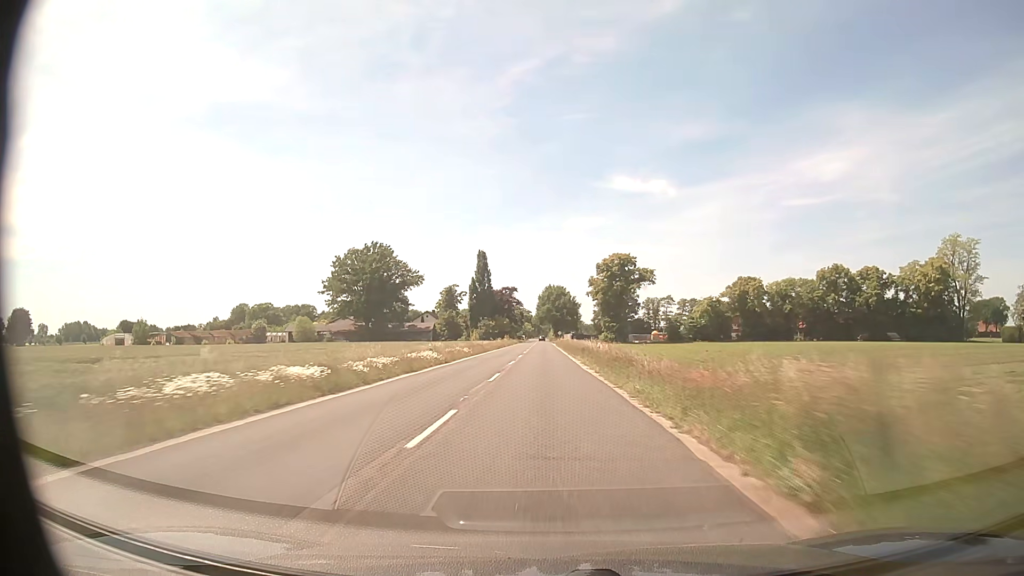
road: secondary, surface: asphalt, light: Day
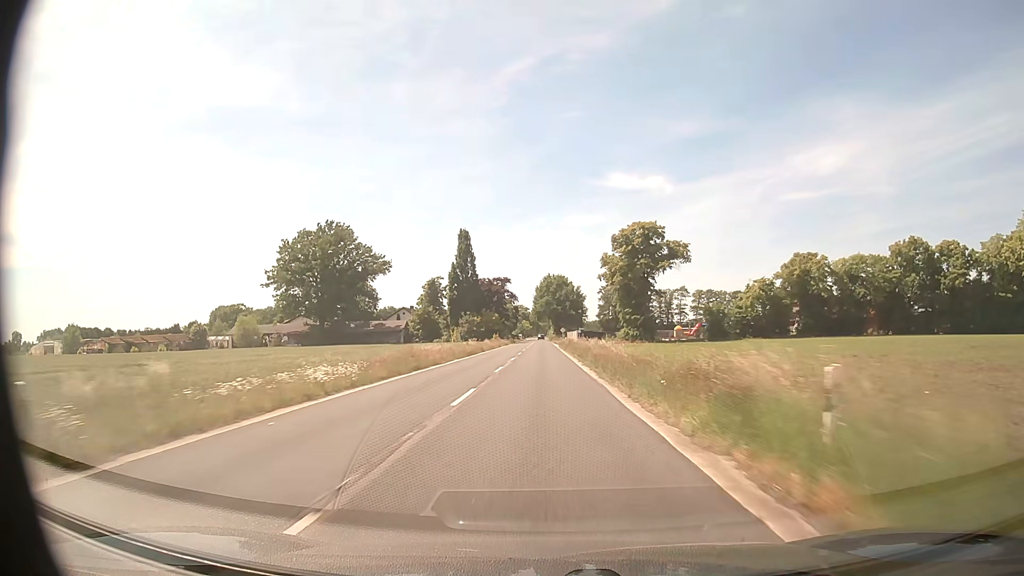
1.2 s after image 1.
(+0.1, +31.3) m; 0°
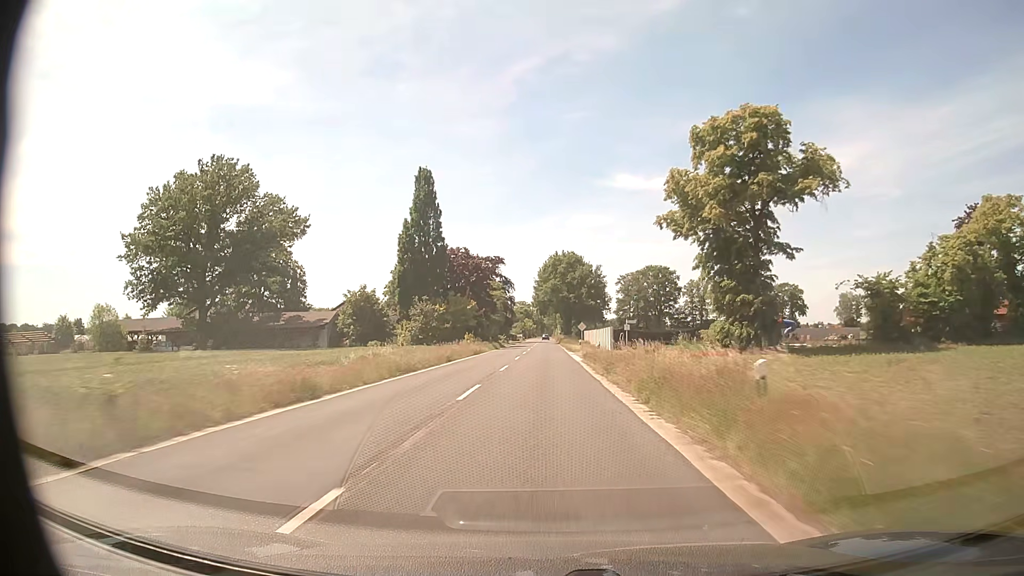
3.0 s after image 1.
(-0.2, +47.1) m; -1°
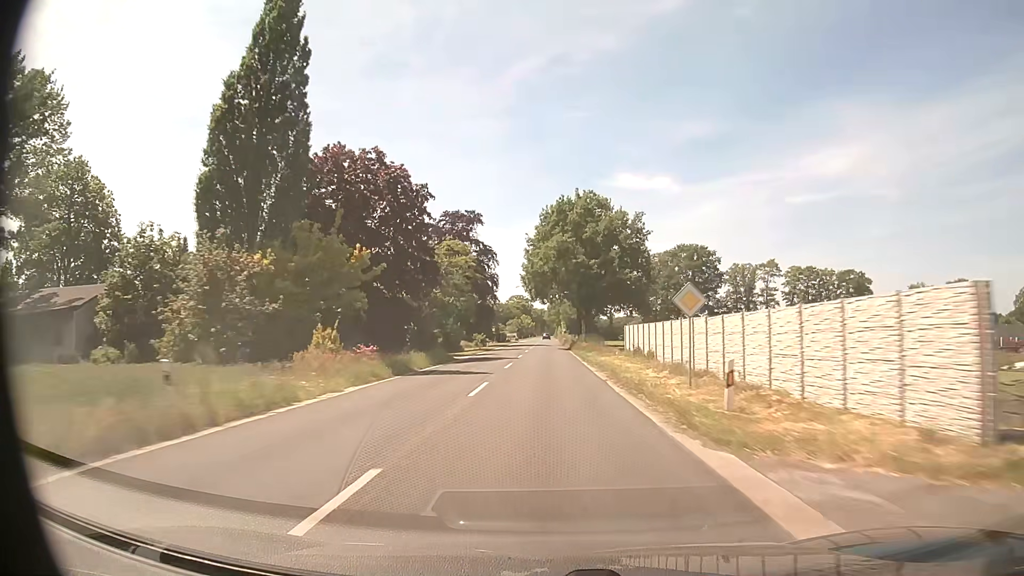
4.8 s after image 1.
(0.0, +47.3) m; 0°
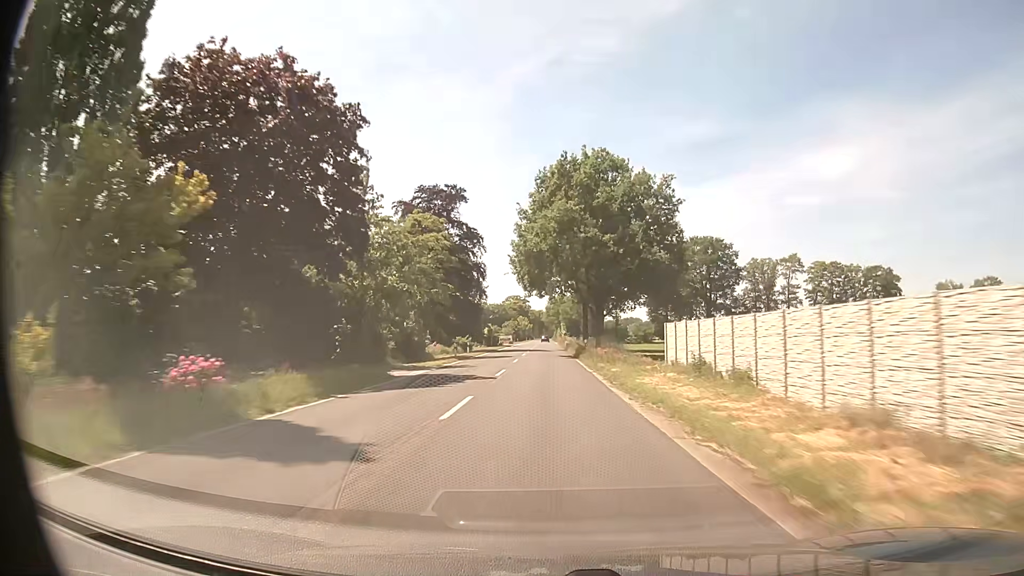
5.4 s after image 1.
(+0.1, +15.8) m; 0°
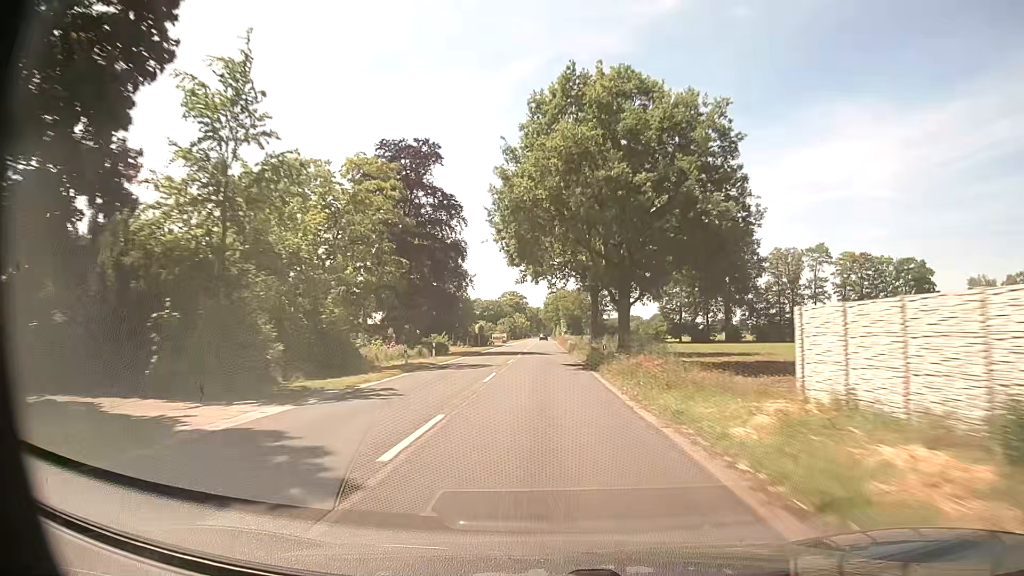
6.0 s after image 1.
(+0.1, +15.8) m; 0°
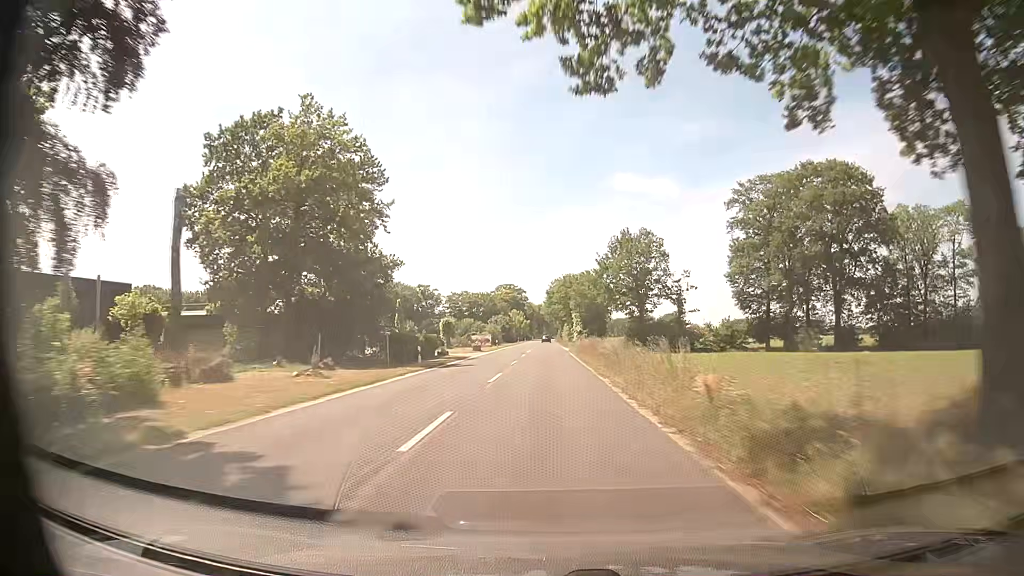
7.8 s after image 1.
(-0.1, +47.4) m; 0°
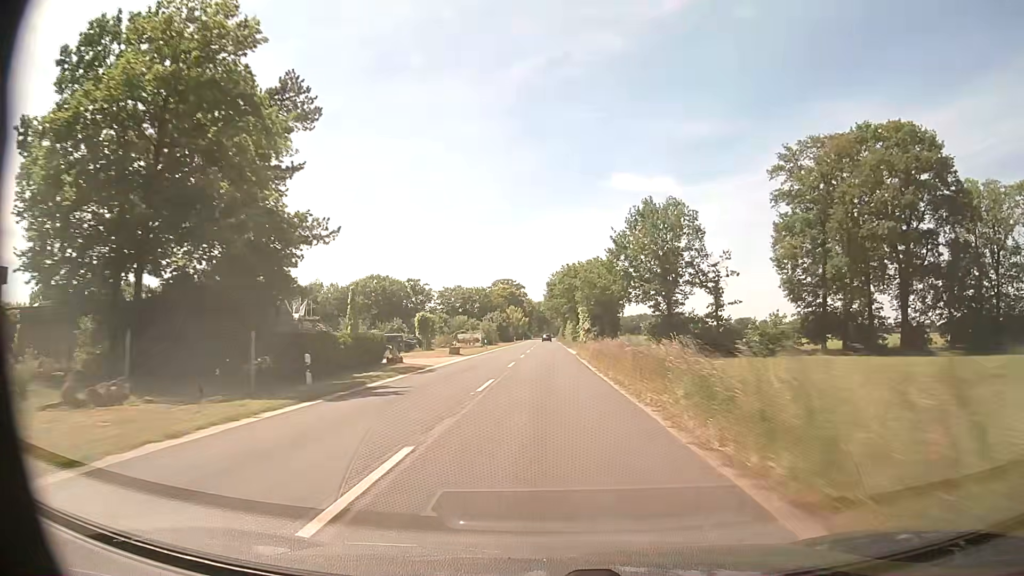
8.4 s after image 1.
(-0.1, +15.8) m; 0°
(0, +10) (0, +20) (0, +30) (0, +40) (0, +50) (0, +60) (0, +70) (0, +80) (0, +90) (0, +100) m
